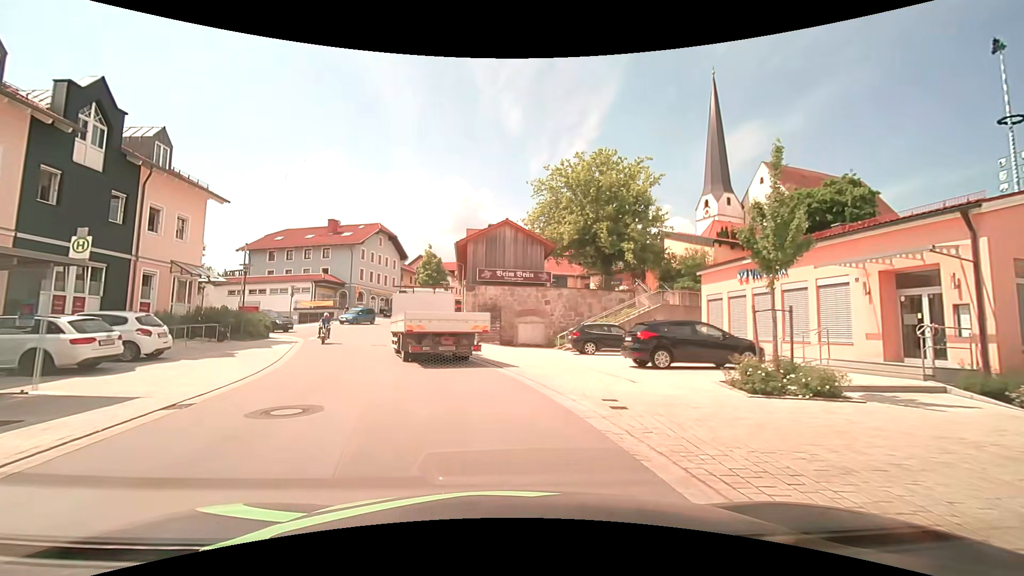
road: tertiary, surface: asphalt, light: Day
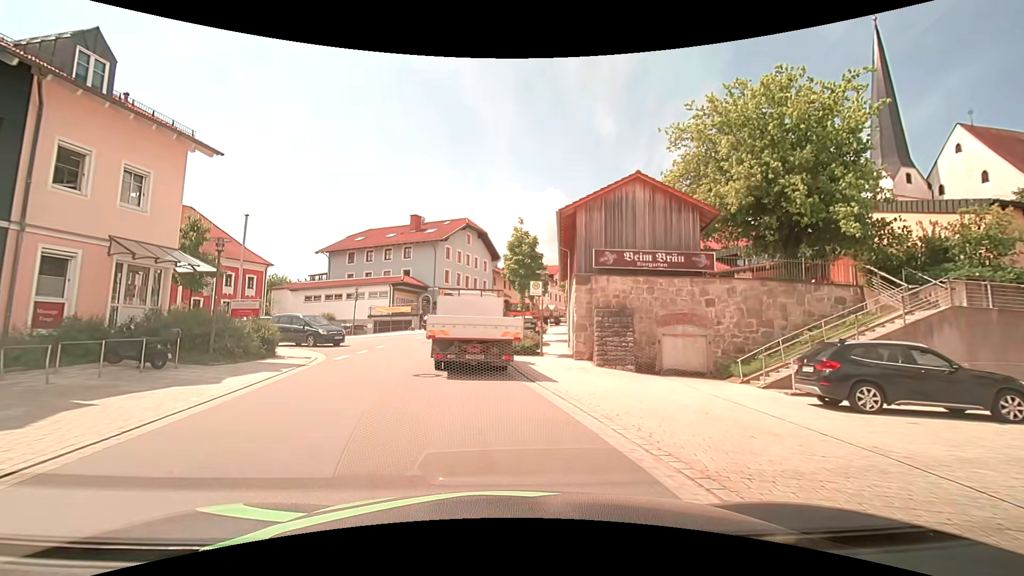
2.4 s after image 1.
(-1.2, +11.7) m; -12°
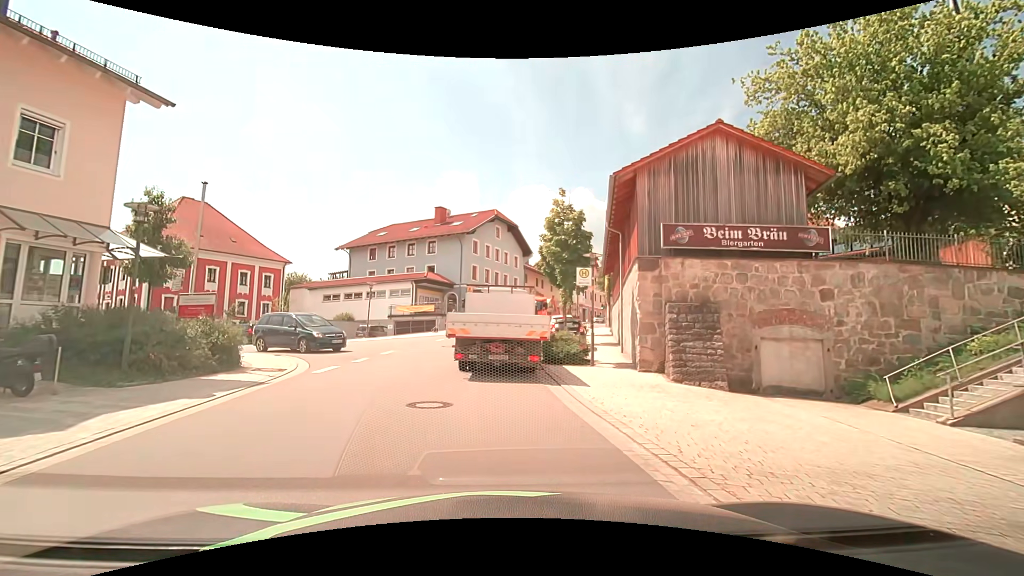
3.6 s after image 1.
(-0.2, +5.1) m; -3°
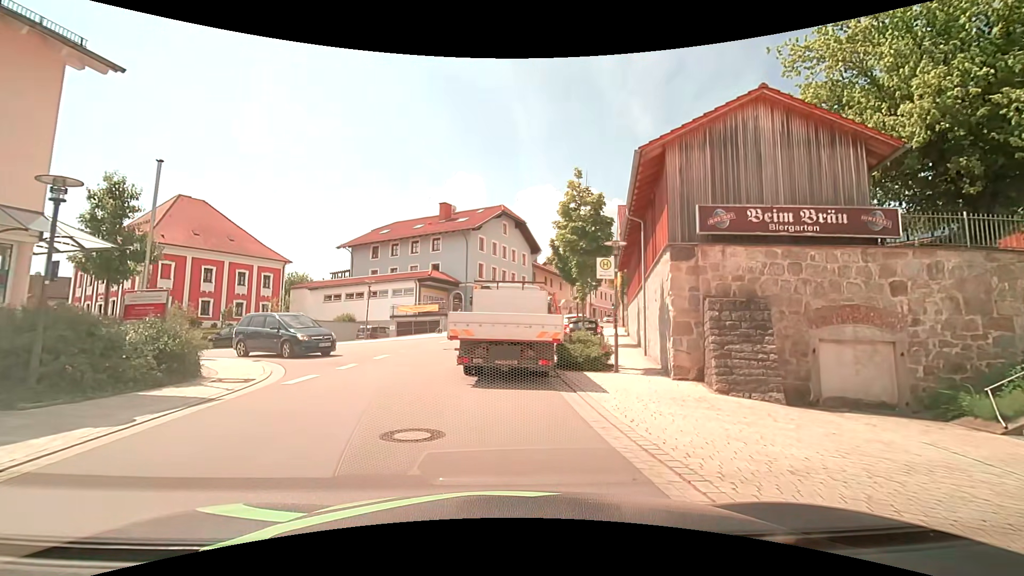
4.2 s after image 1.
(0.0, +2.2) m; 0°
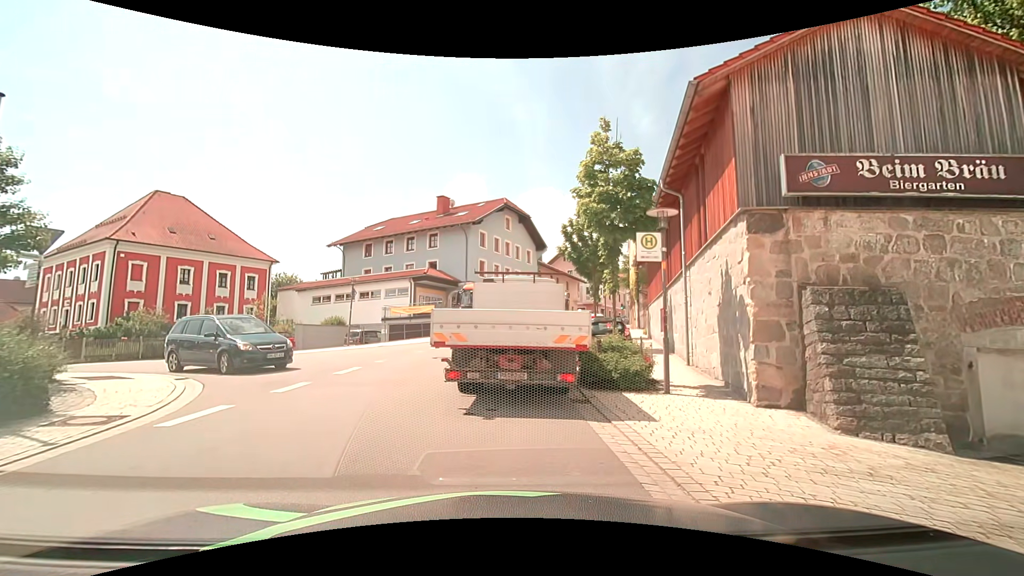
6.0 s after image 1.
(0.0, +3.8) m; -1°
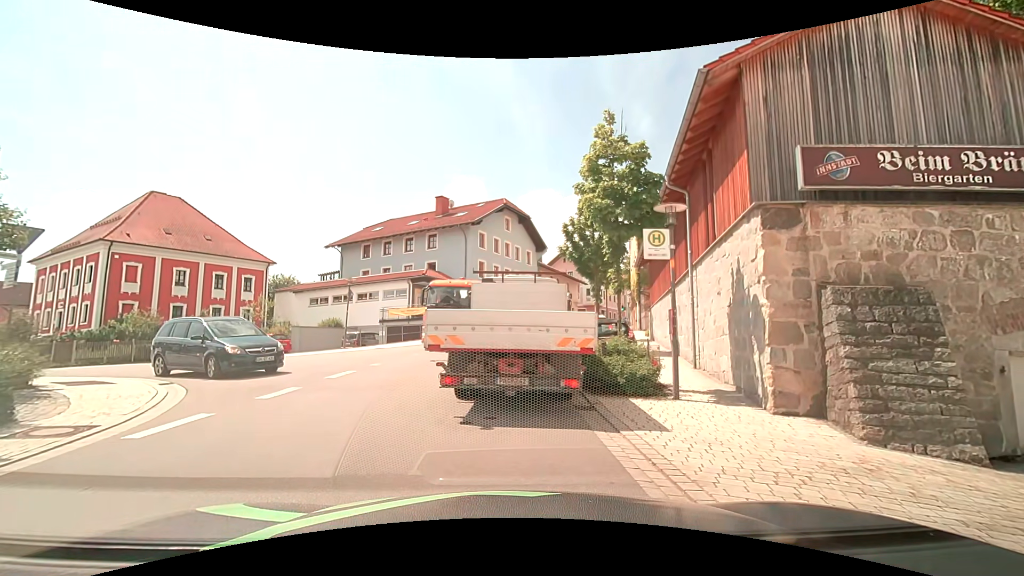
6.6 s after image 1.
(0.0, +0.5) m; 0°
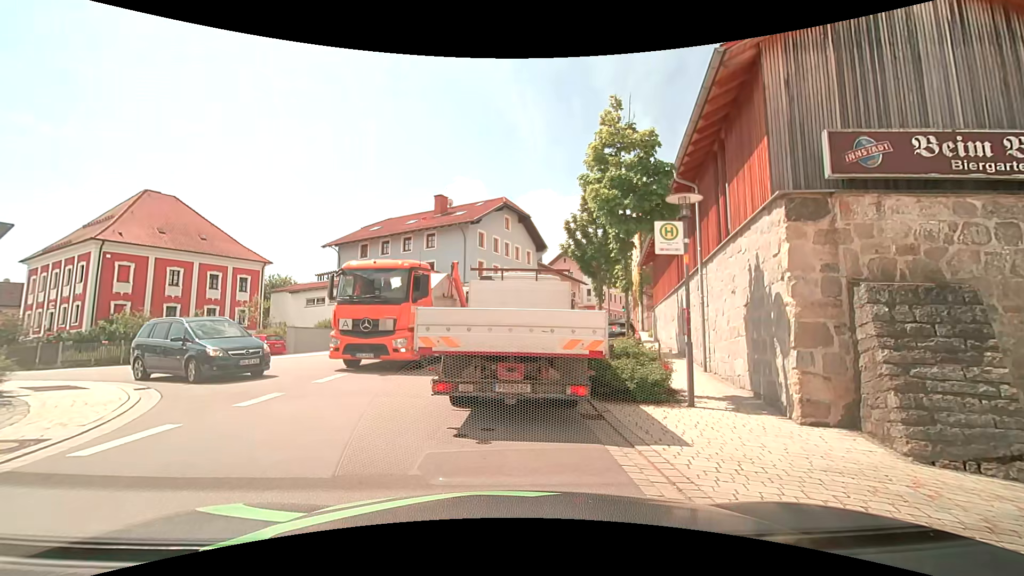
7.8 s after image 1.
(0.0, +0.7) m; 0°
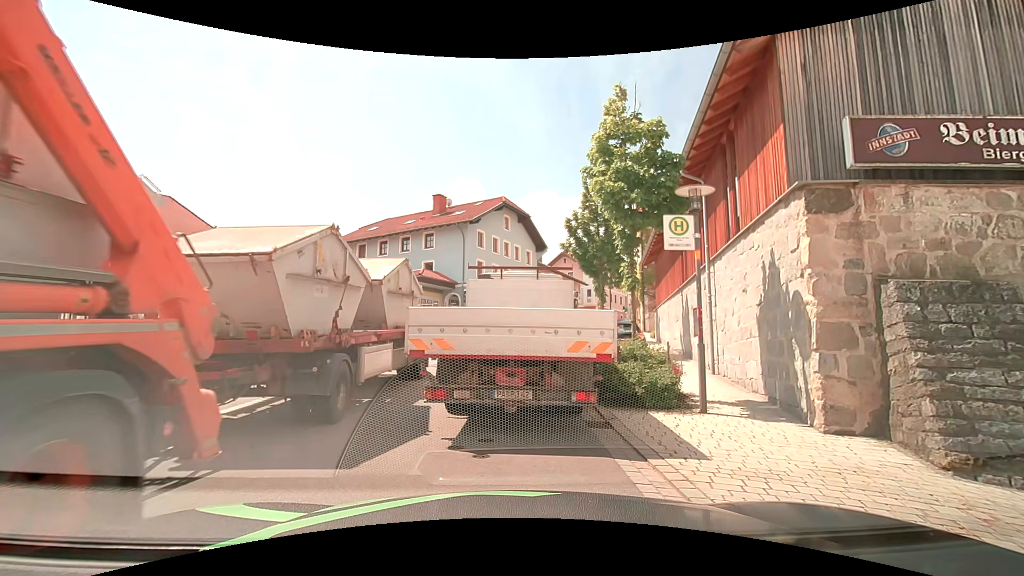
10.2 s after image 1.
(0.0, +0.6) m; 0°
(0, +10) (0, +20) (+2, +30) (+5, +39) (+8, +49) (+12, +58) (+17, +67) (+22, +75) (+26, +84) (+31, +93) m
